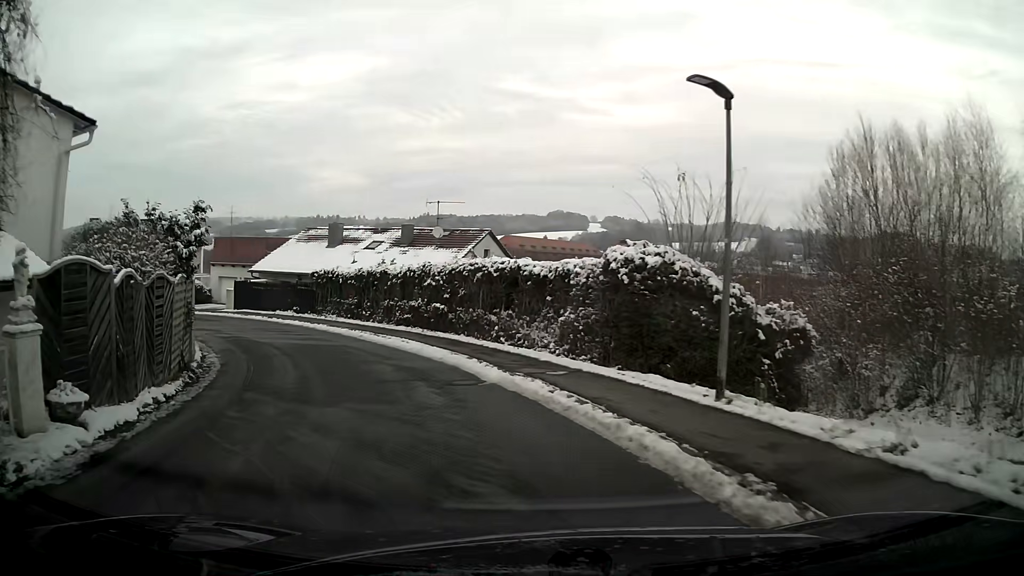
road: residential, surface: asphalt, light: Day
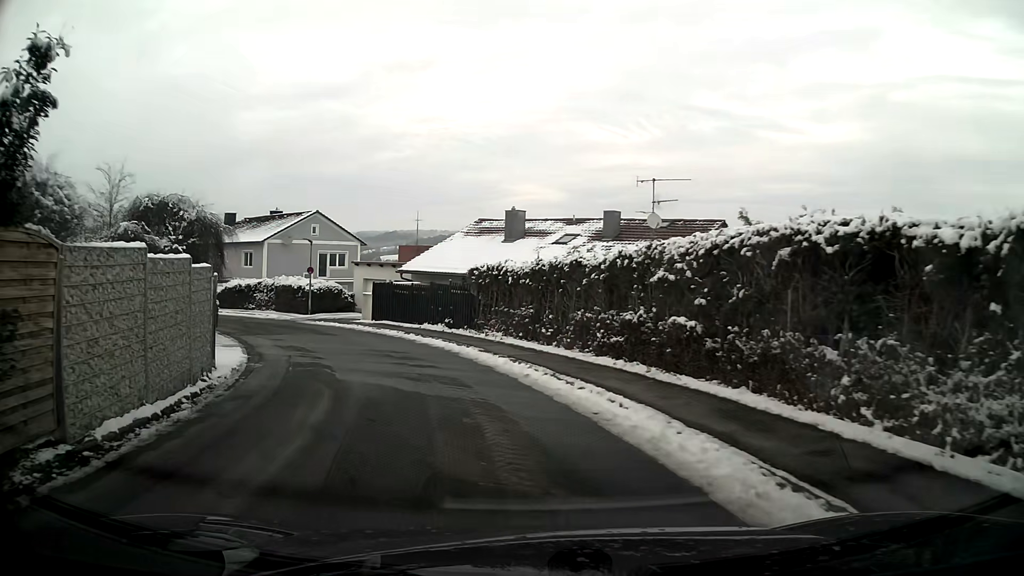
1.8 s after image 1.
(-1.7, +11.2) m; -17°
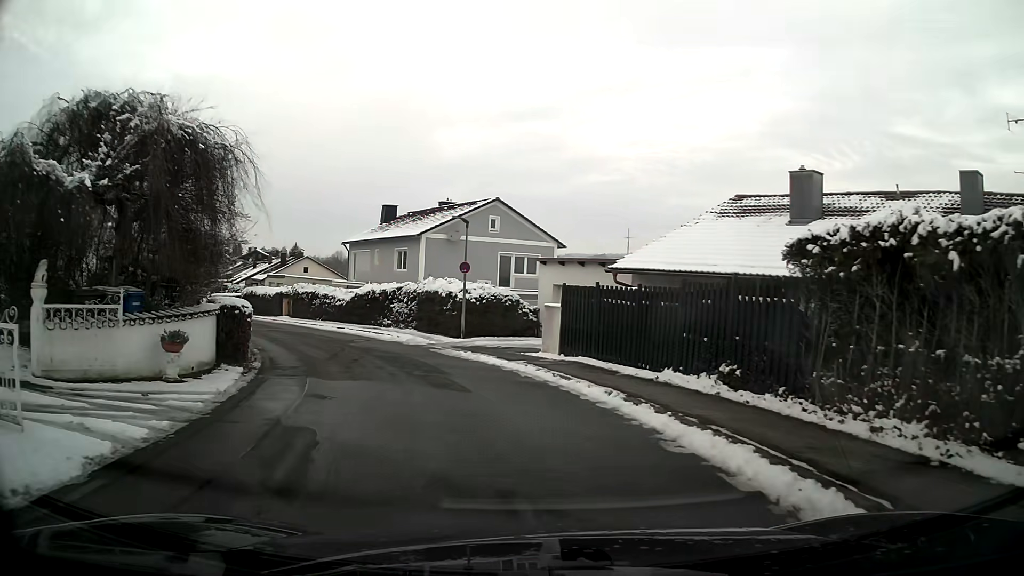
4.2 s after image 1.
(-2.2, +14.3) m; -17°
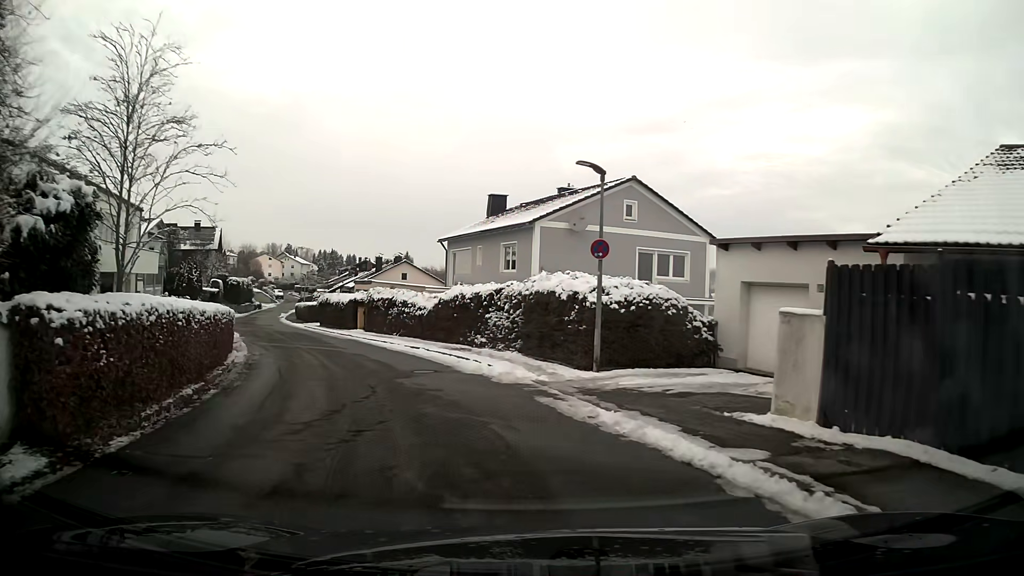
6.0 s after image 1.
(-0.9, +9.9) m; -10°
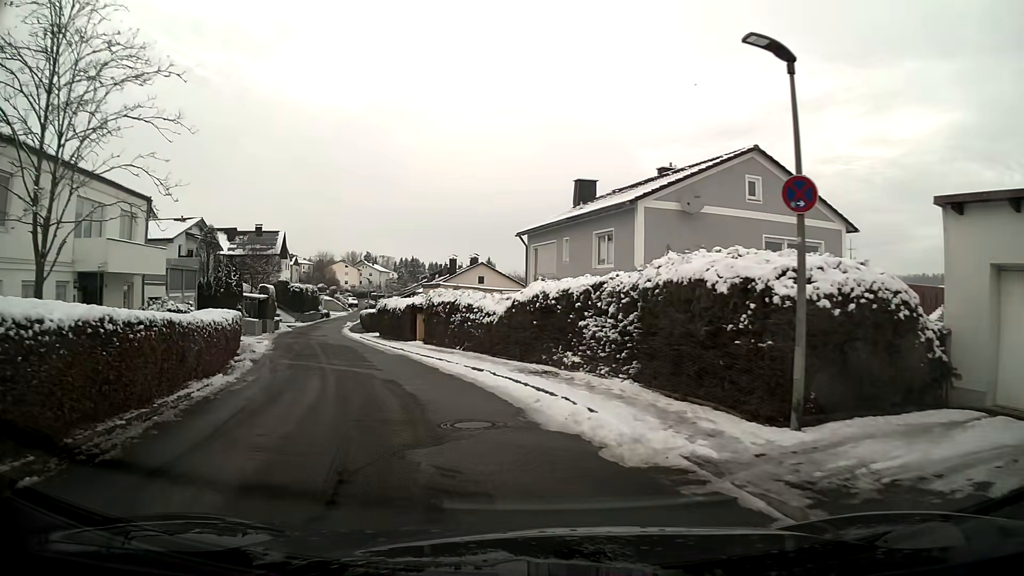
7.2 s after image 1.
(-0.4, +6.7) m; -8°
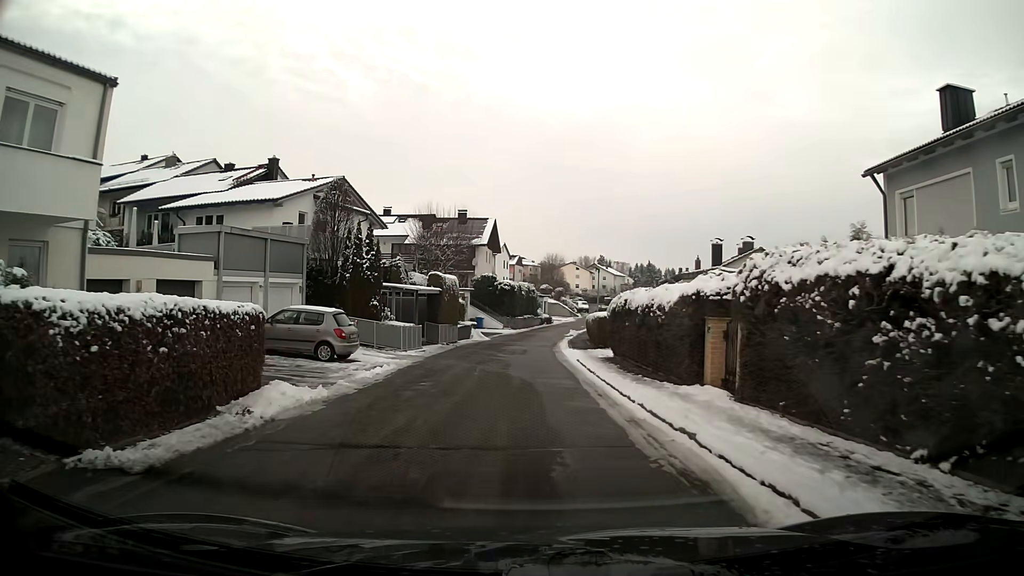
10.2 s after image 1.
(-3.1, +16.9) m; -18°
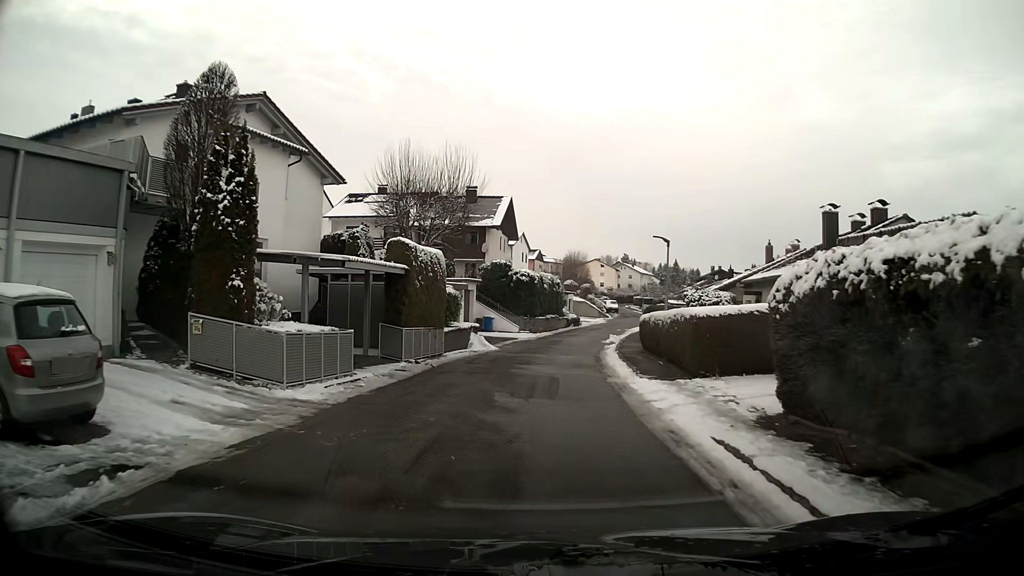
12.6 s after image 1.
(-0.2, +14.1) m; -1°
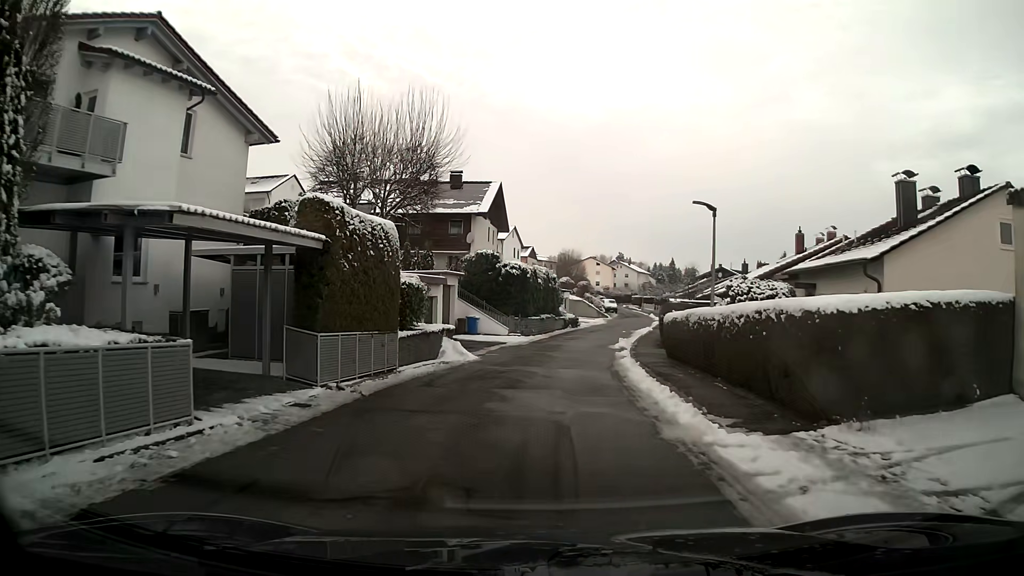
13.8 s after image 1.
(+0.1, +7.1) m; +1°
